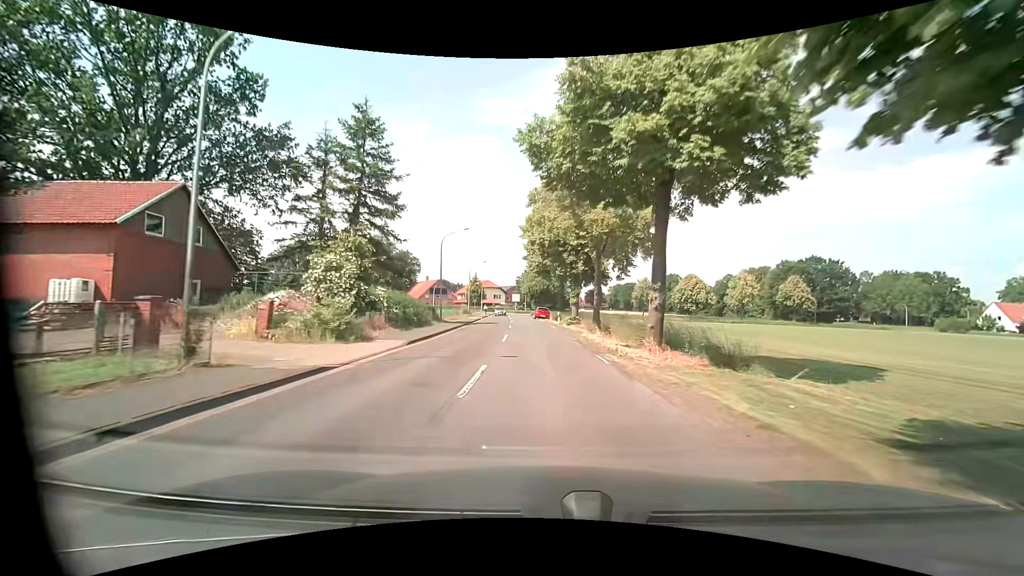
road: secondary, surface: asphalt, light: Day
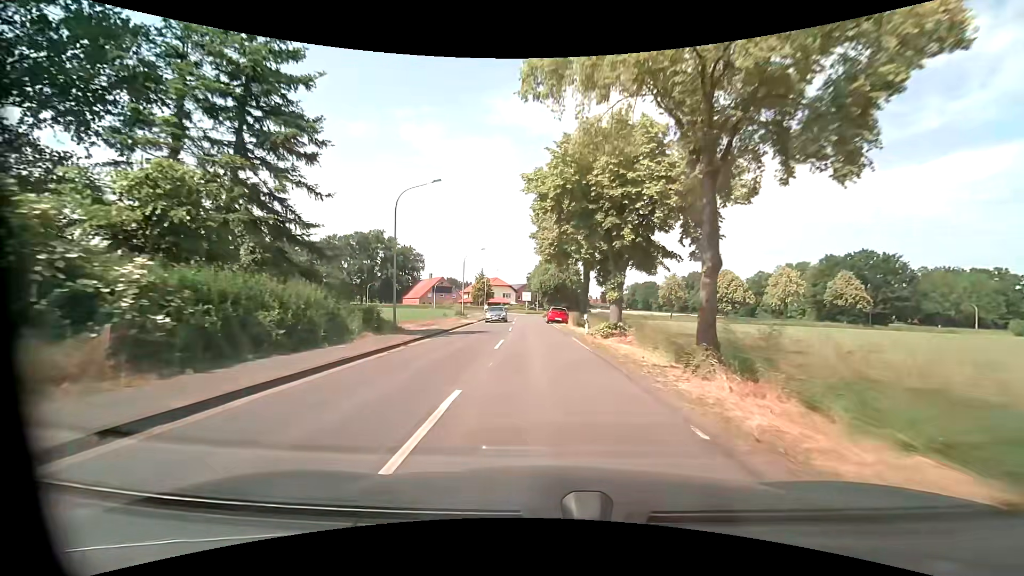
(-0.2, +15.8) m; -2°
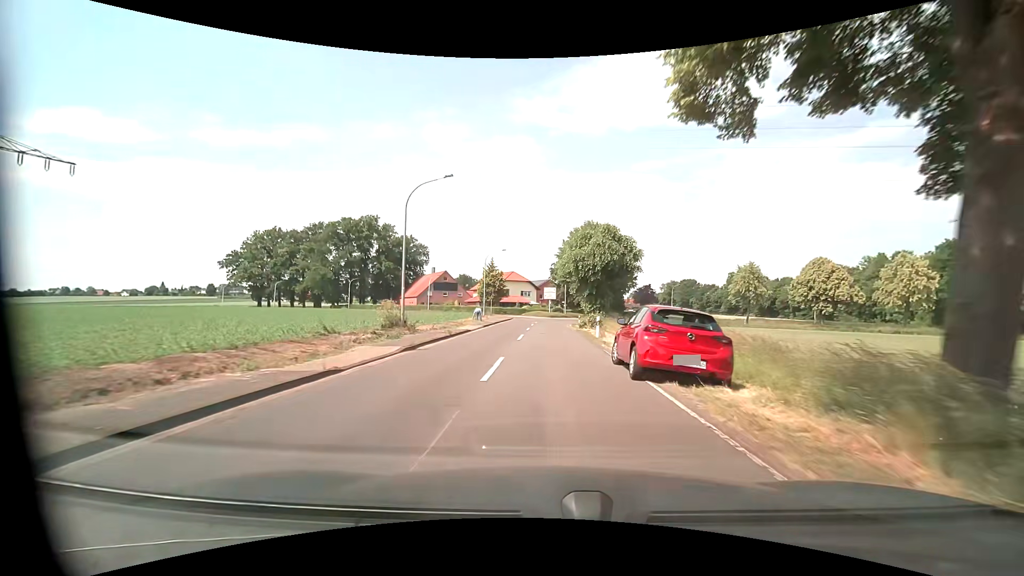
(-0.8, +31.0) m; -3°
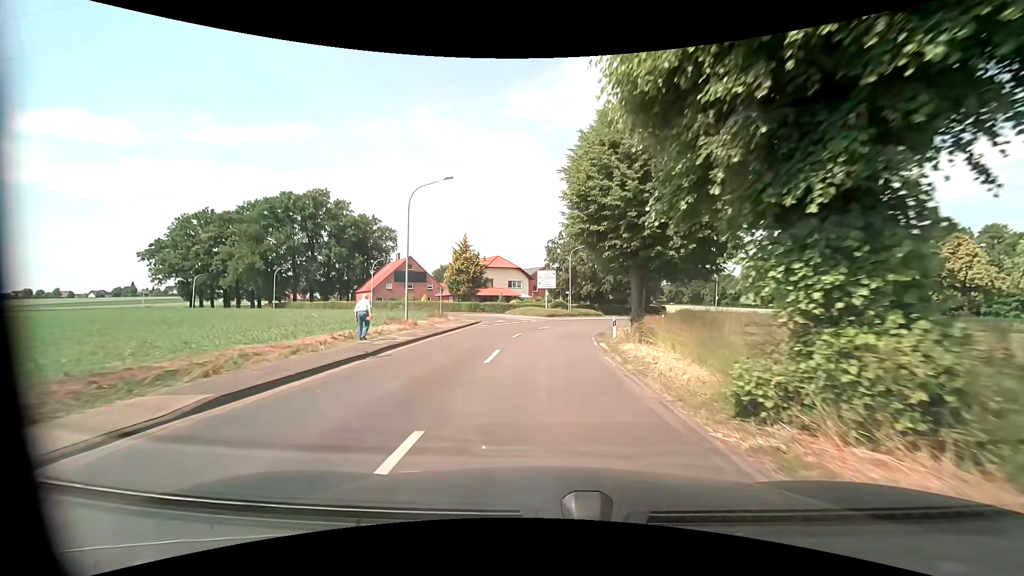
(+0.3, +29.2) m; +1°
